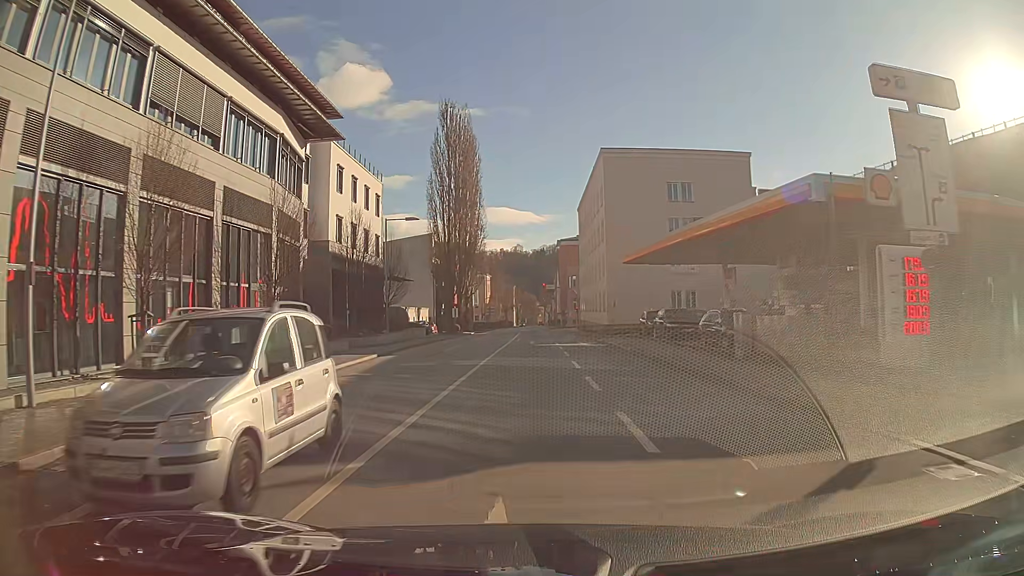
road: primary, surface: asphalt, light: Day
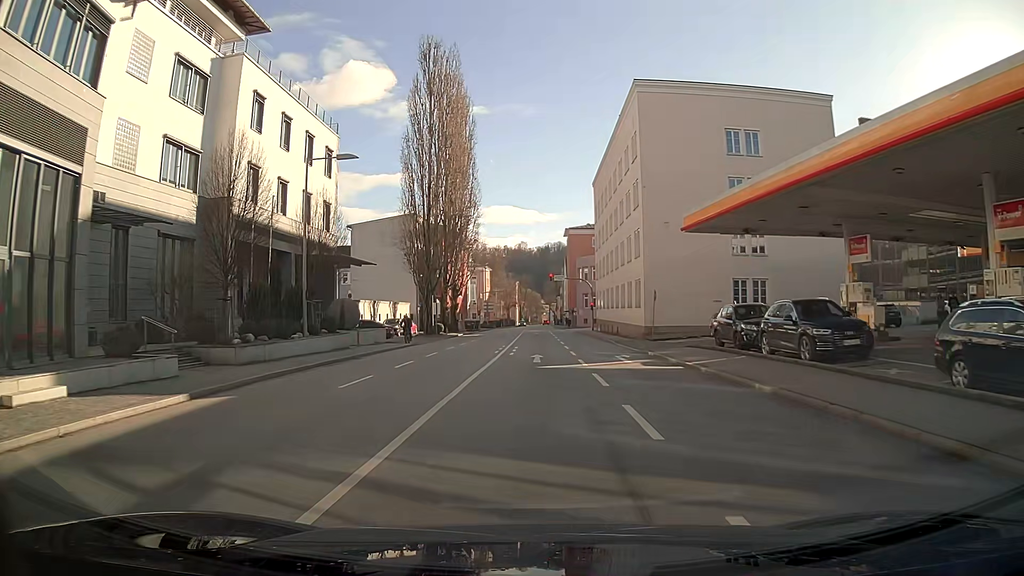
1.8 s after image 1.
(0.0, +17.2) m; 0°
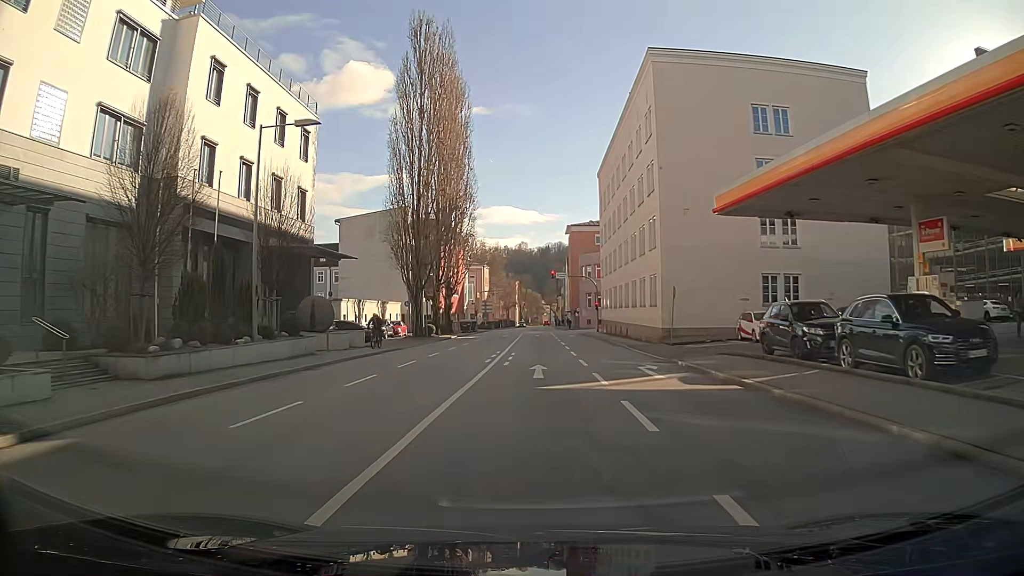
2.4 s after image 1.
(0.0, +5.3) m; 0°
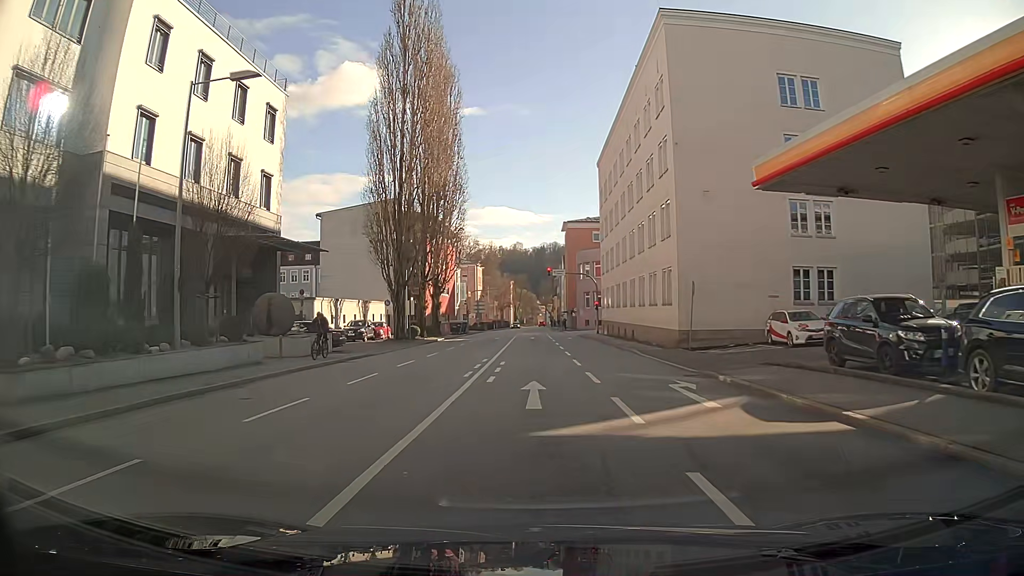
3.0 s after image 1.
(0.0, +5.2) m; 0°
